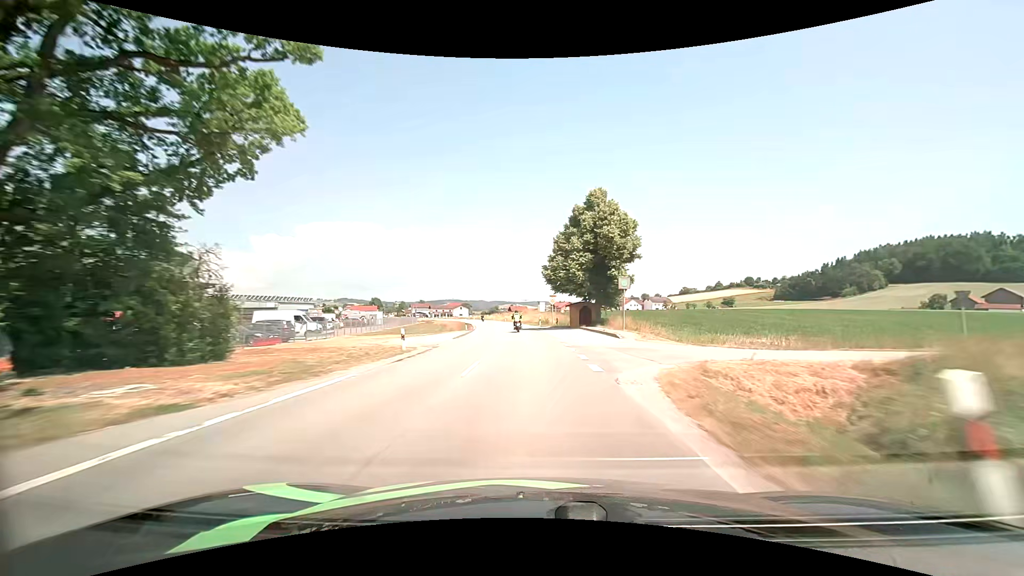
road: secondary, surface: asphalt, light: Day
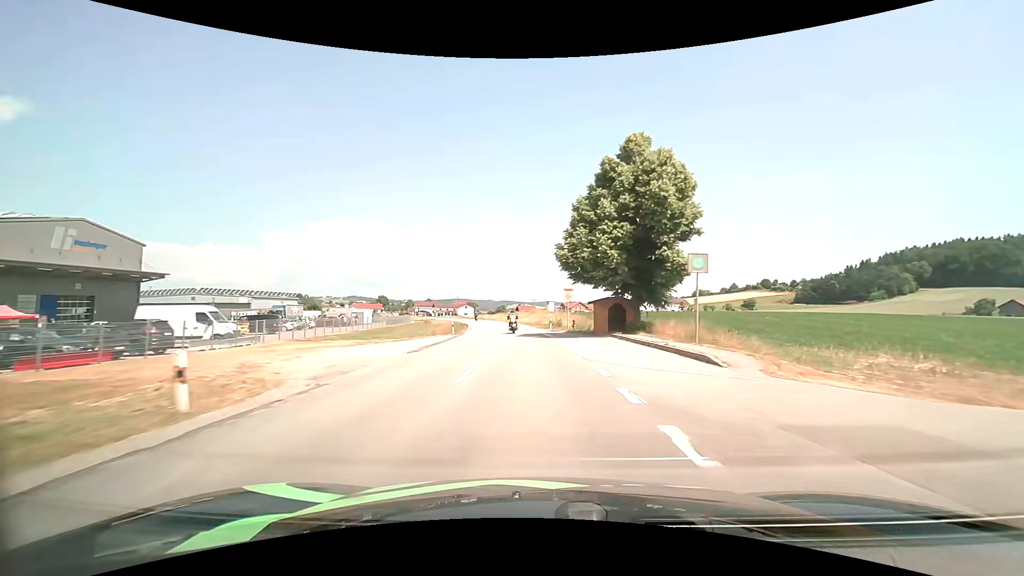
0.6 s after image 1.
(-0.1, +13.3) m; -1°
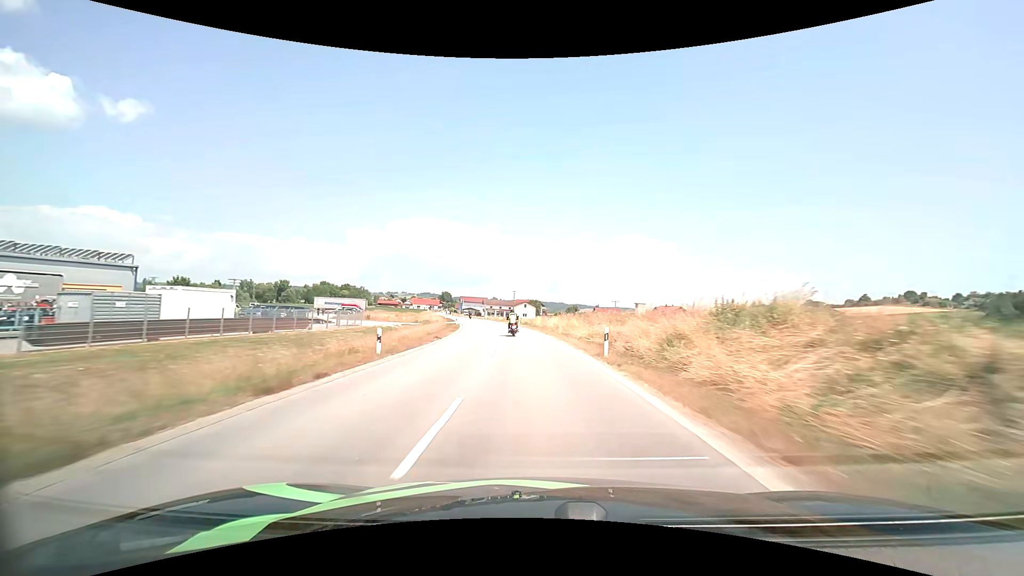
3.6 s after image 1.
(-4.7, +65.5) m; -8°
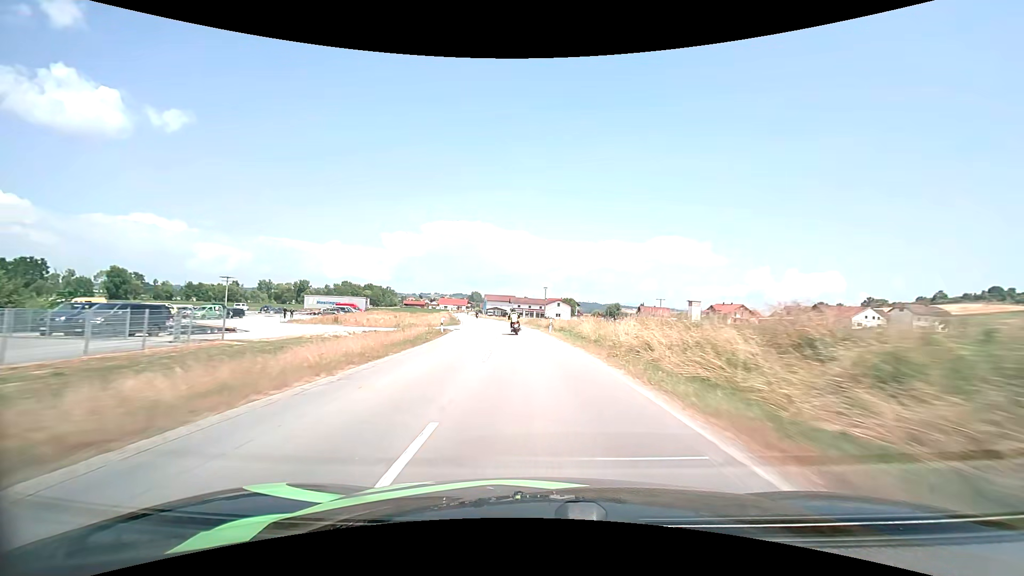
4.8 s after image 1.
(-0.9, +25.9) m; -4°
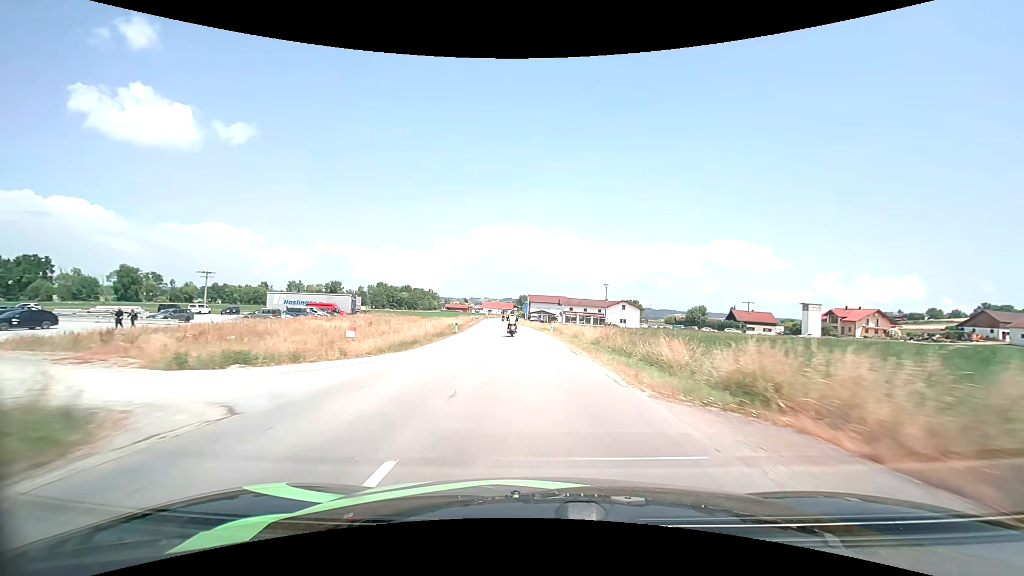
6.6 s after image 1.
(-1.8, +37.5) m; -6°
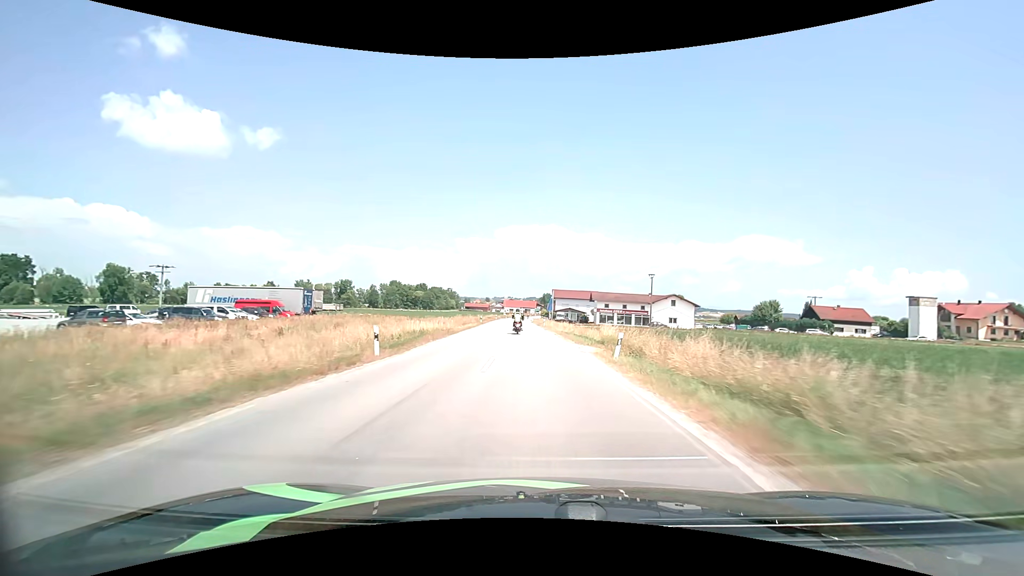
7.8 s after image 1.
(-0.7, +24.8) m; -3°
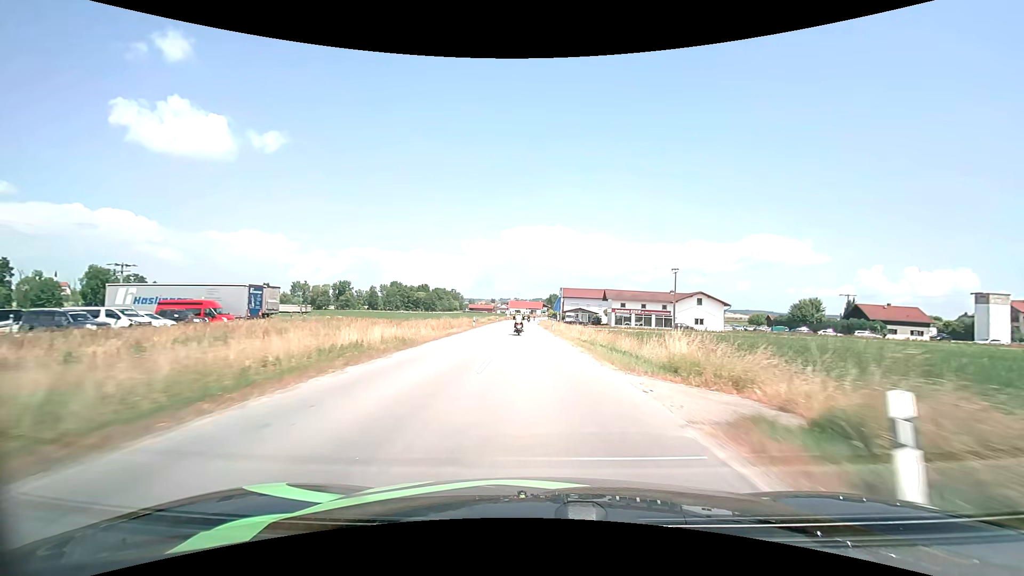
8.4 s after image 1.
(-0.1, +12.3) m; -1°
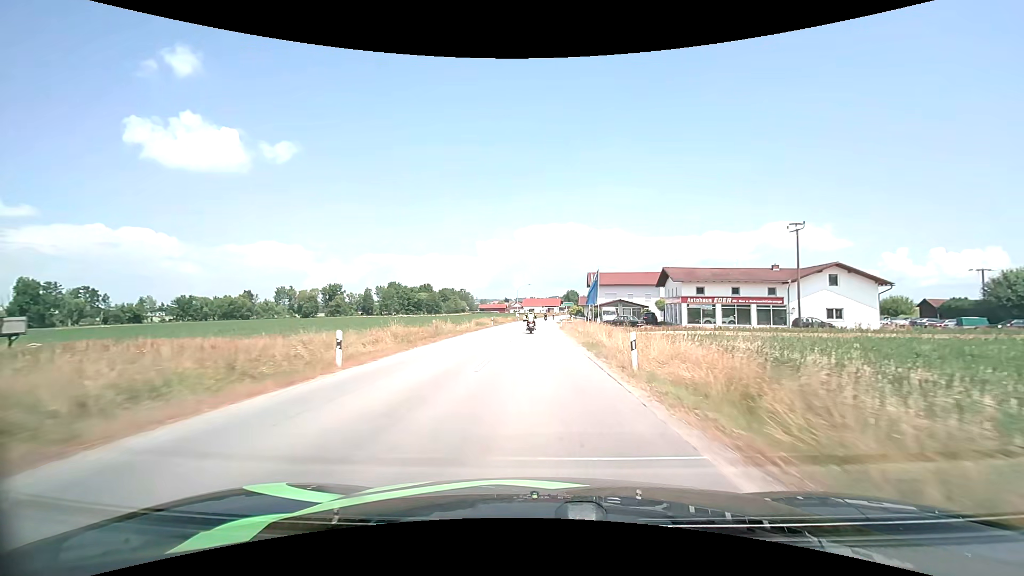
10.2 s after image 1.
(-0.5, +35.5) m; -2°
(0, +10) (0, +20) (0, +30) (0, +40) (0, +50) (0, +60) (0, +70) (0, +80) (+1, +90) (+1, +100) m
